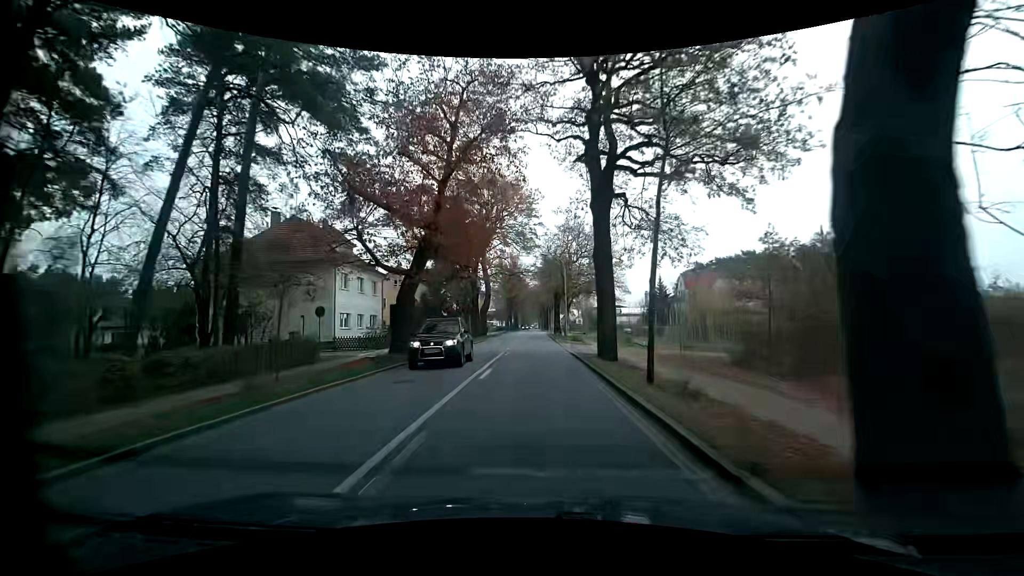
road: primary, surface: asphalt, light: Day
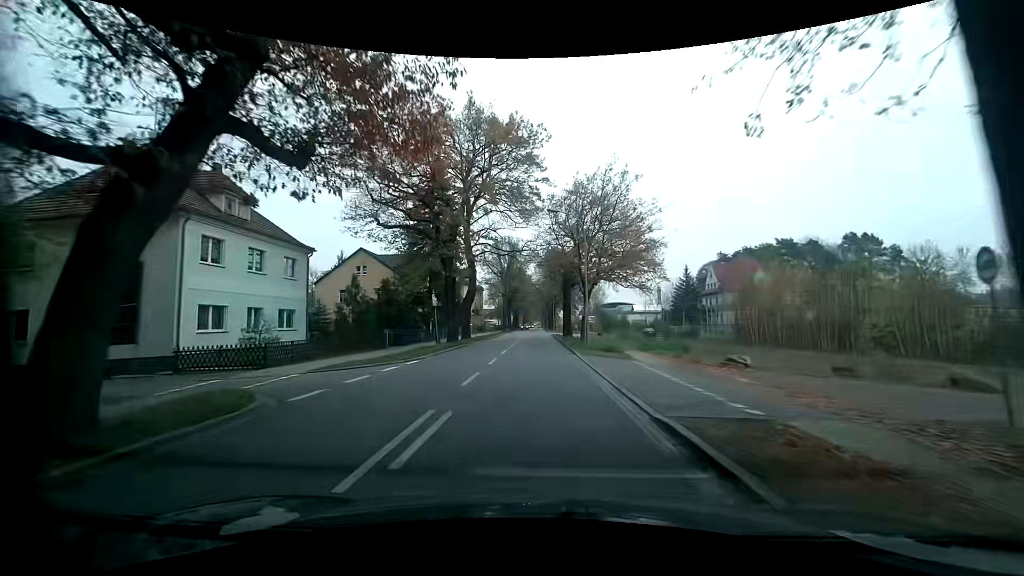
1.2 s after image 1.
(+0.2, +16.7) m; 0°
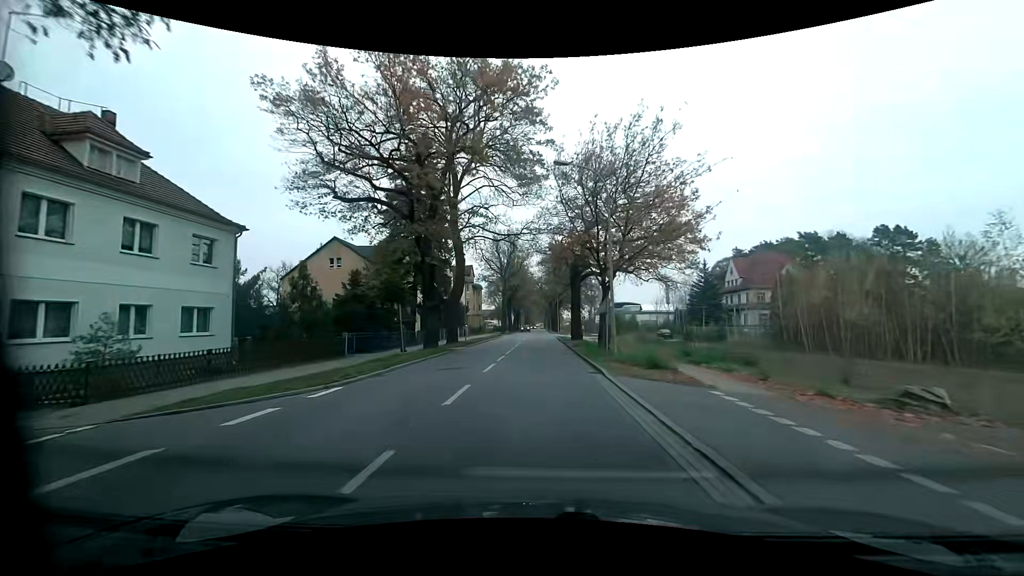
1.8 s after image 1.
(0.0, +8.3) m; 0°
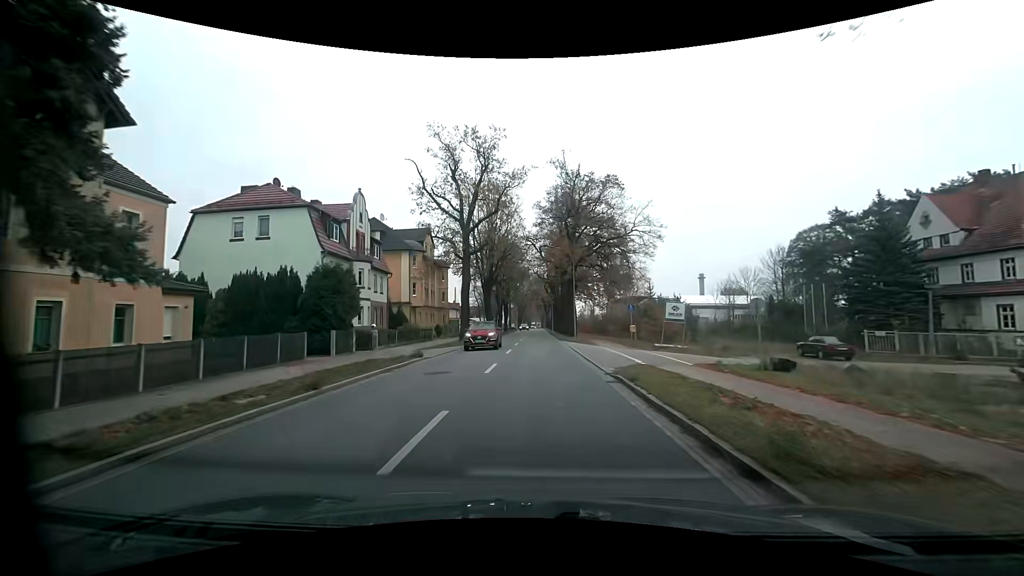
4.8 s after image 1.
(0.0, +41.4) m; 0°
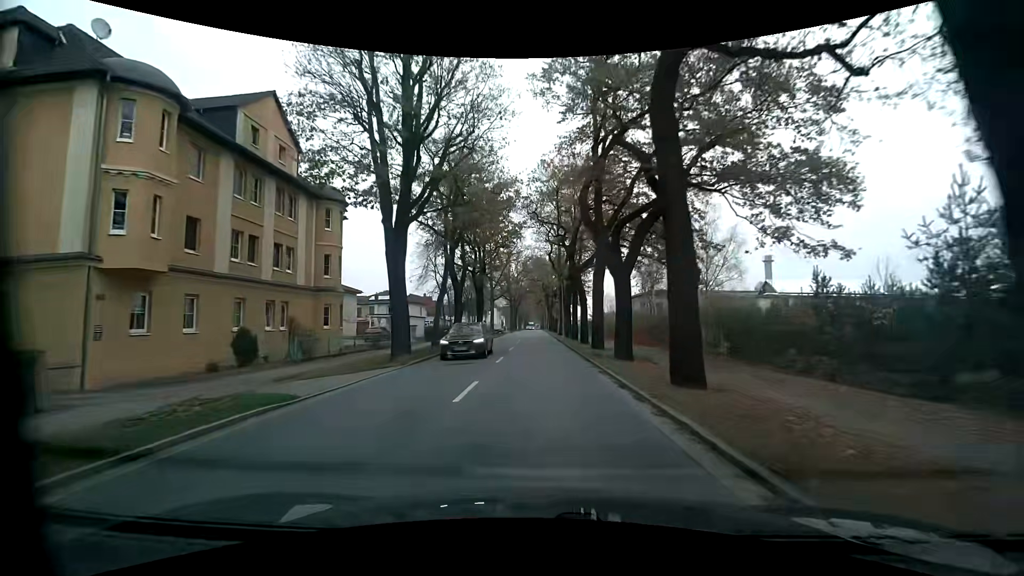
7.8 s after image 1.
(+0.1, +41.0) m; 0°
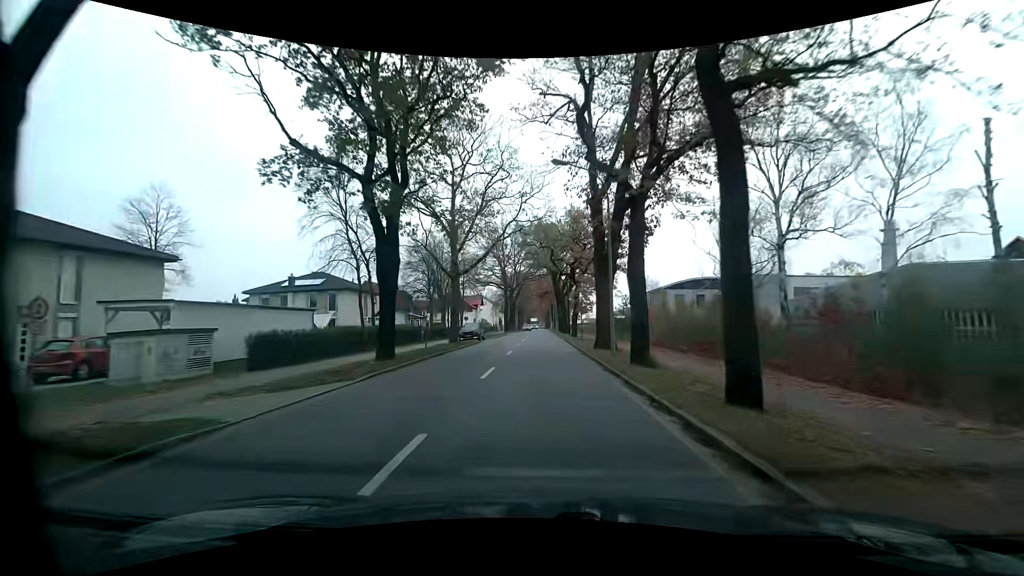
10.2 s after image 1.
(-0.2, +32.8) m; -2°
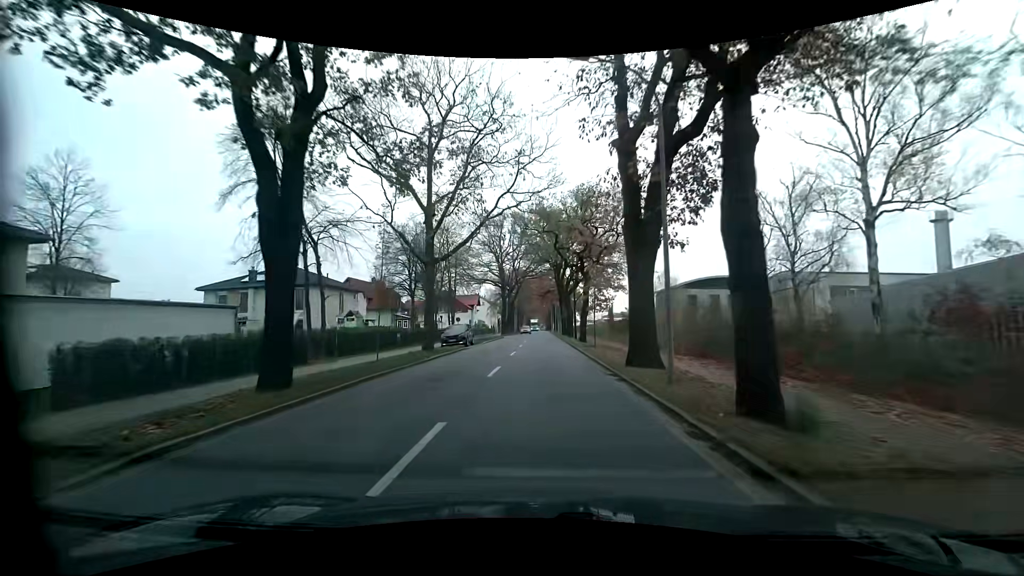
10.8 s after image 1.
(+0.1, +8.2) m; +1°
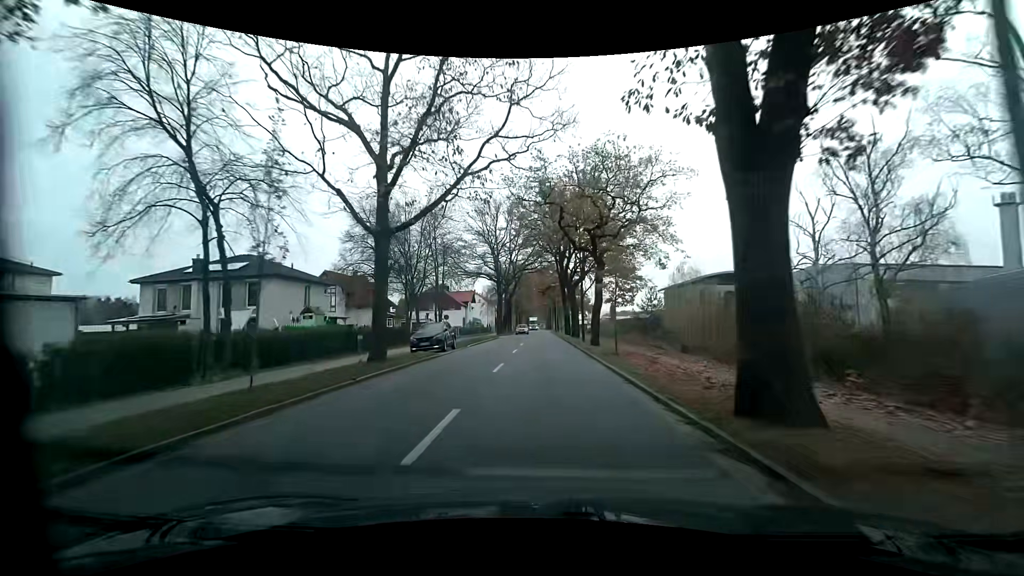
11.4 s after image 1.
(0.0, +8.2) m; 0°
(0, +10) (0, +20) (0, +30) (+1, +40) (+1, +50) (+1, +60) (+1, +70) (+1, +80) (+2, +90) (+2, +100) m
